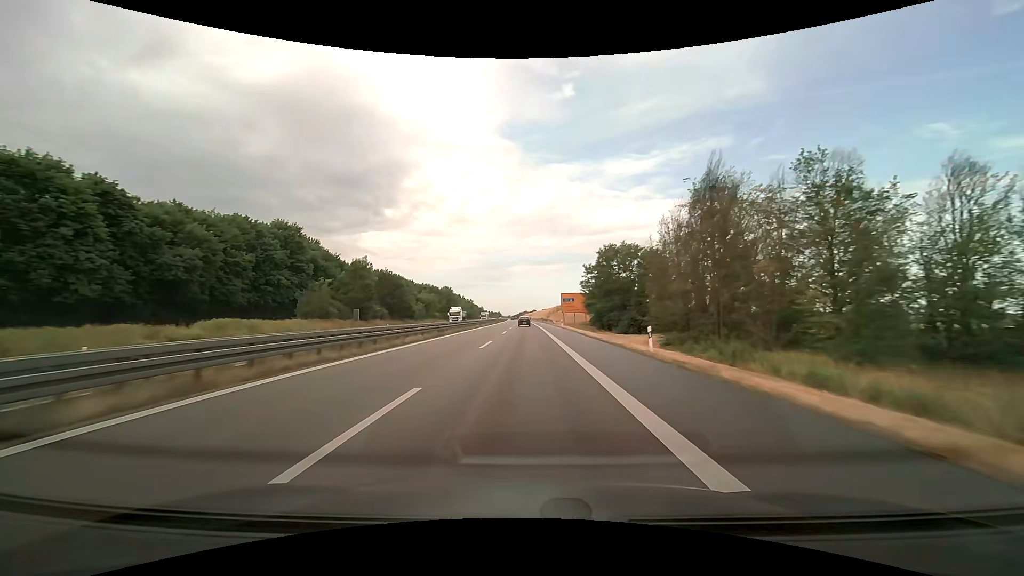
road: trunk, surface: asphalt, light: Day
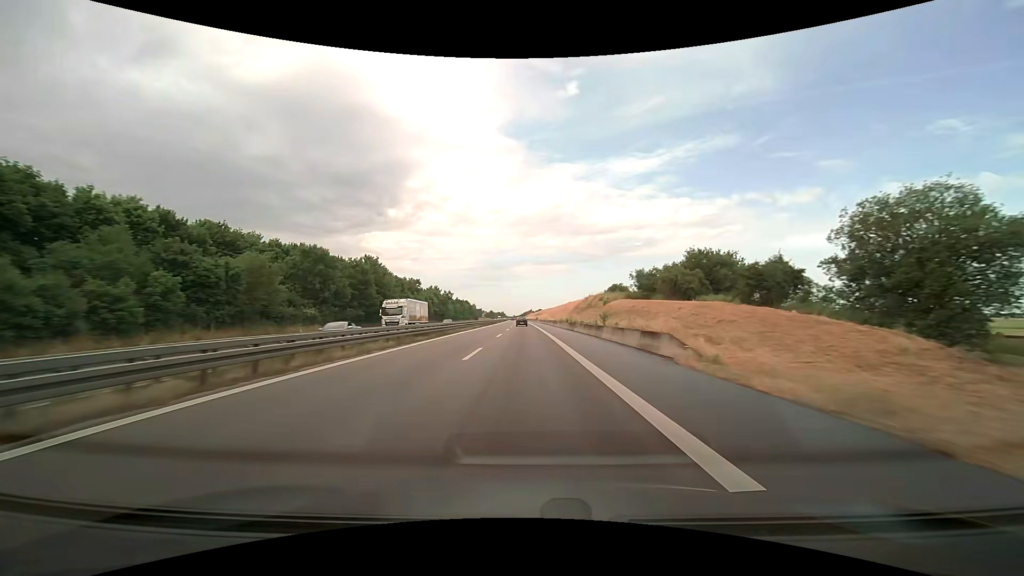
(-0.3, +78.3) m; -1°
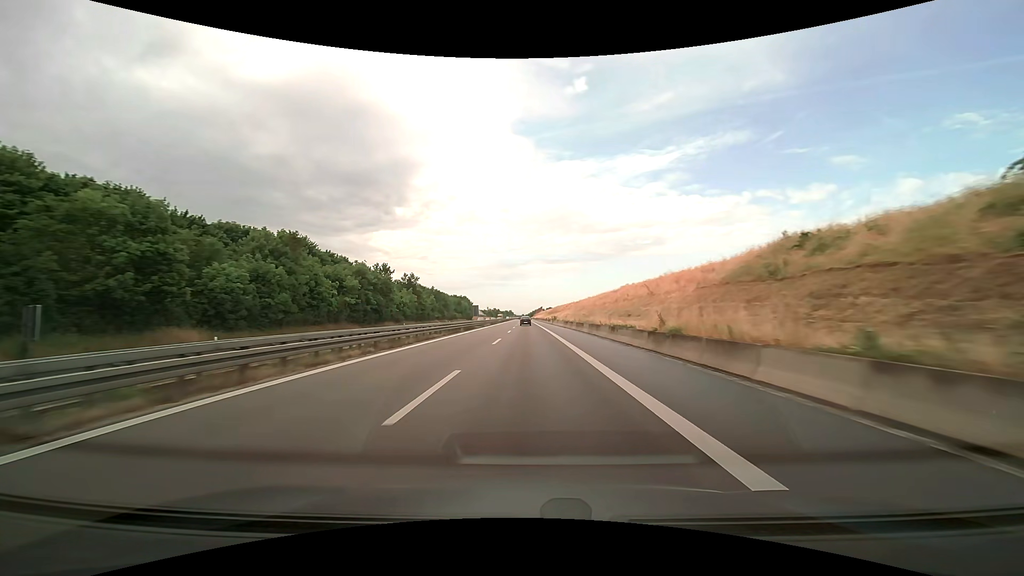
(-0.5, +63.4) m; -1°
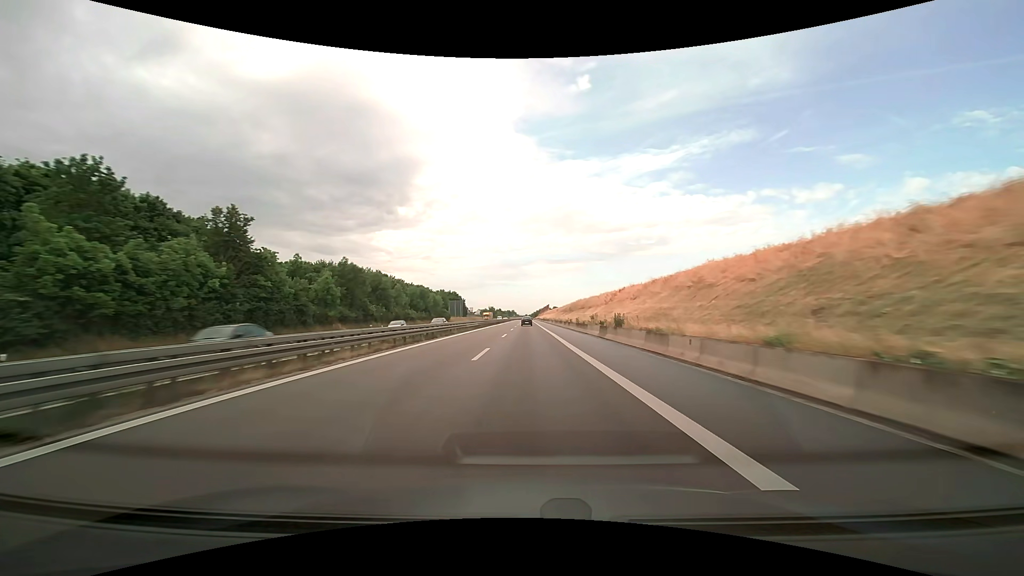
(-0.2, +63.1) m; 0°
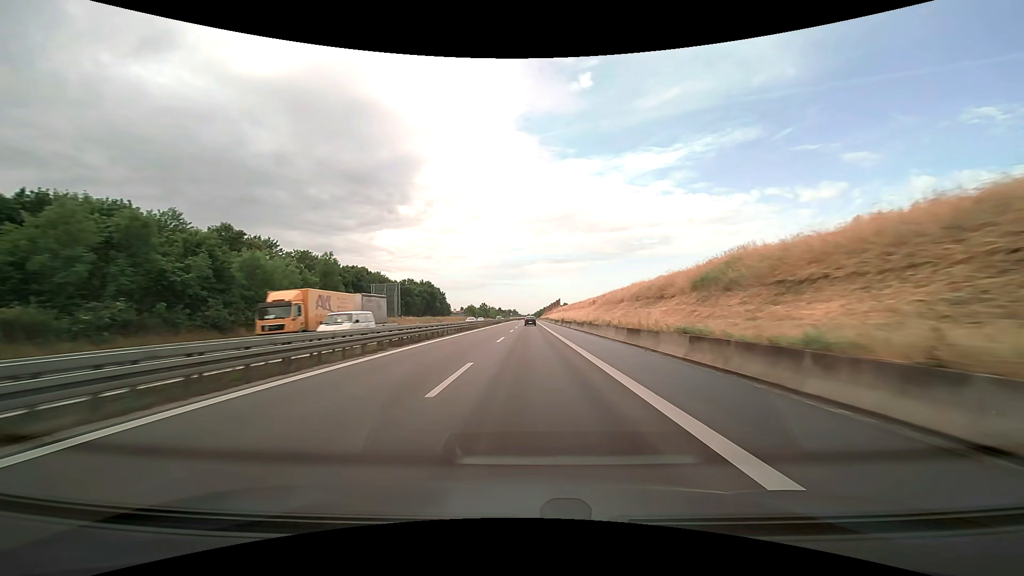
(-0.2, +79.4) m; 0°
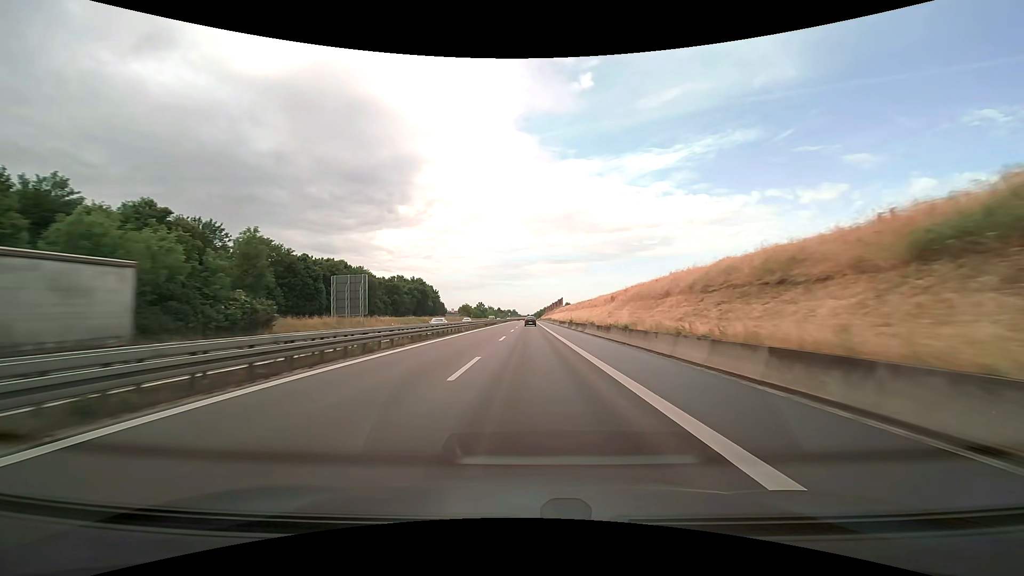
(0.0, +15.9) m; 0°
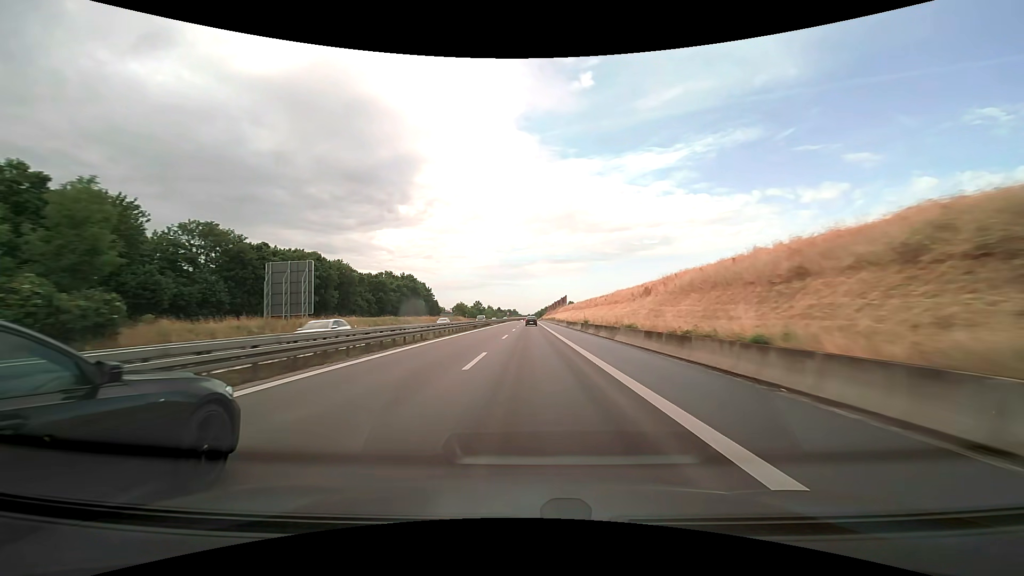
(0.0, +16.0) m; 0°
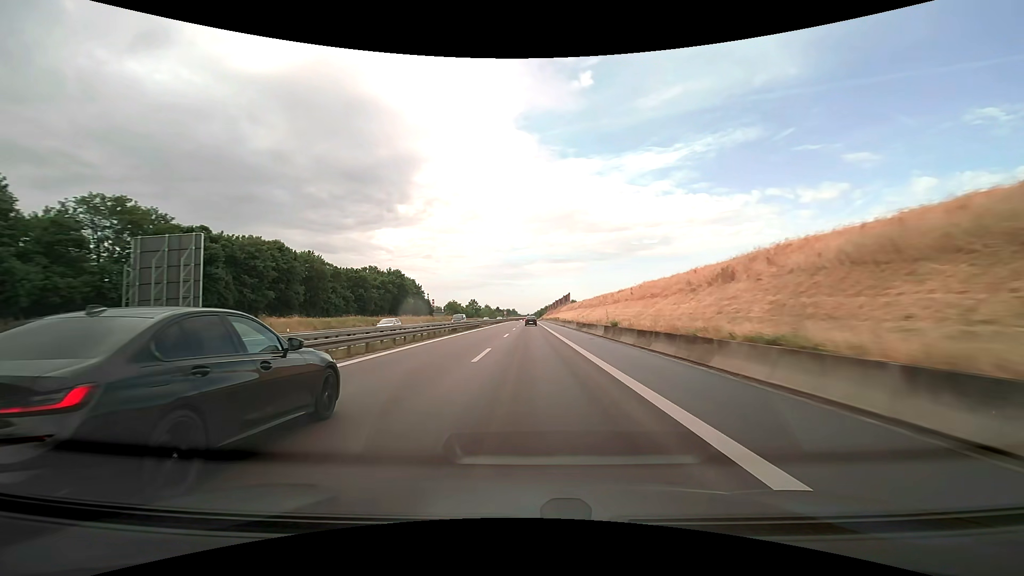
(0.0, +16.0) m; 0°
(0, +10) (0, +20) (0, +30) (0, +40) (0, +50) (0, +60) (0, +70) (0, +80) (0, +90) (0, +100) m
